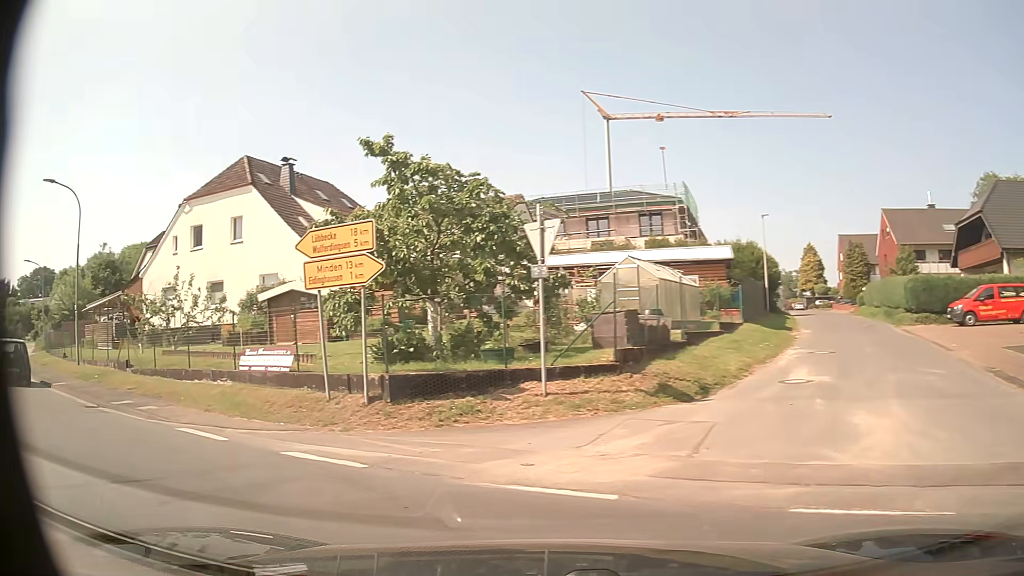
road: tertiary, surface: asphalt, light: Day
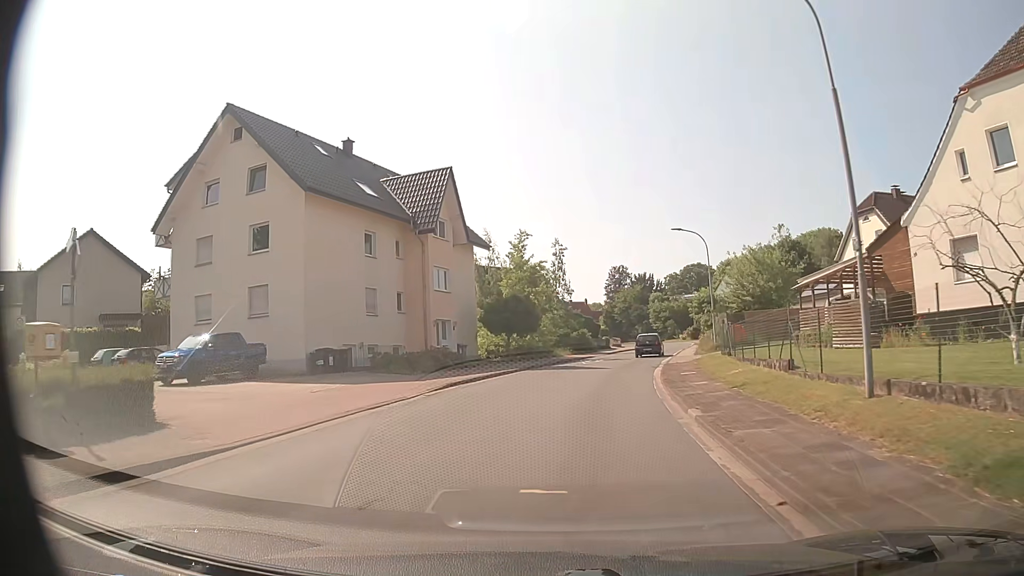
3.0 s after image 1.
(-12.3, +13.9) m; -57°
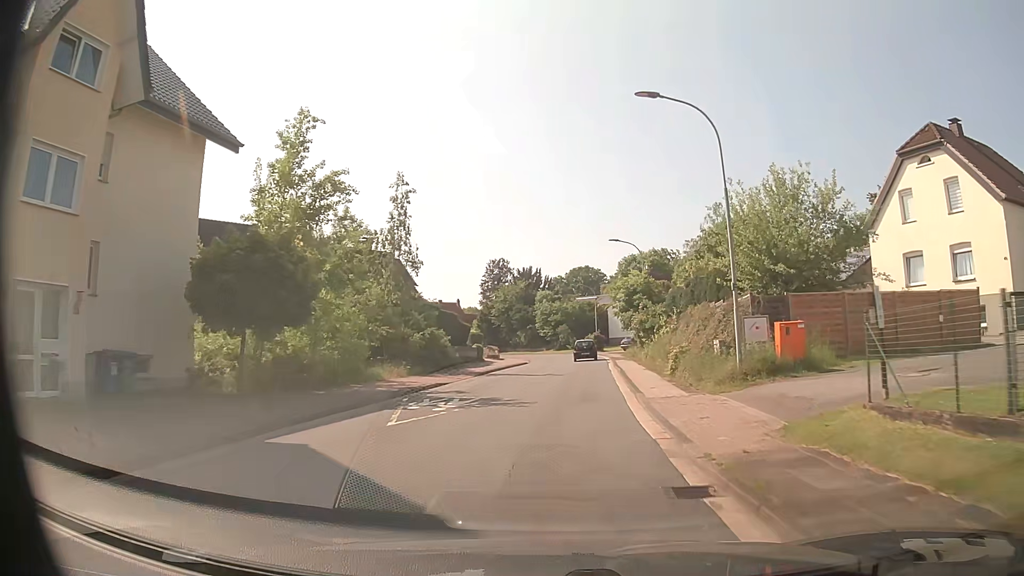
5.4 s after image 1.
(+2.4, +24.9) m; +10°
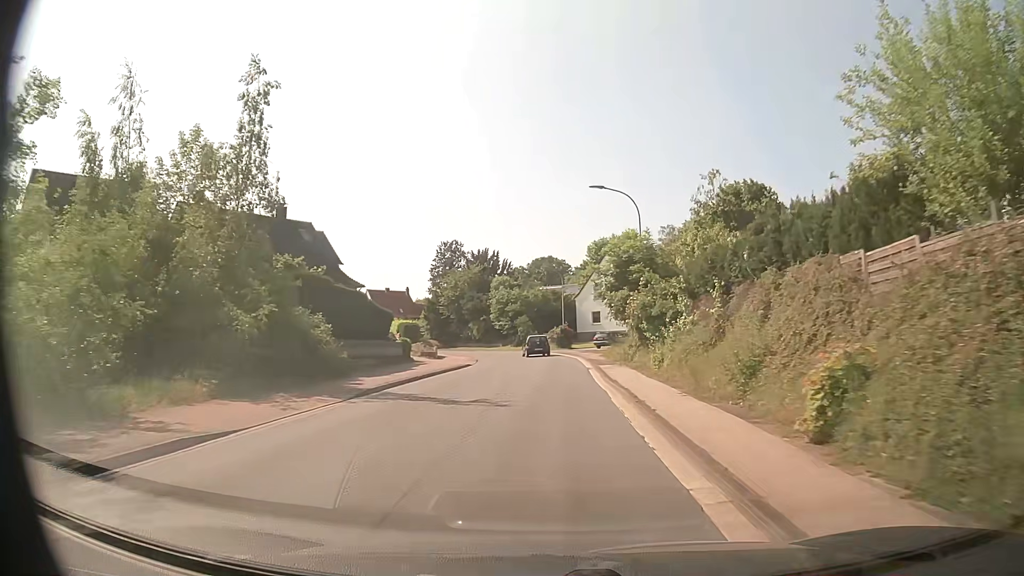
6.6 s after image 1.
(+0.6, +14.5) m; +4°
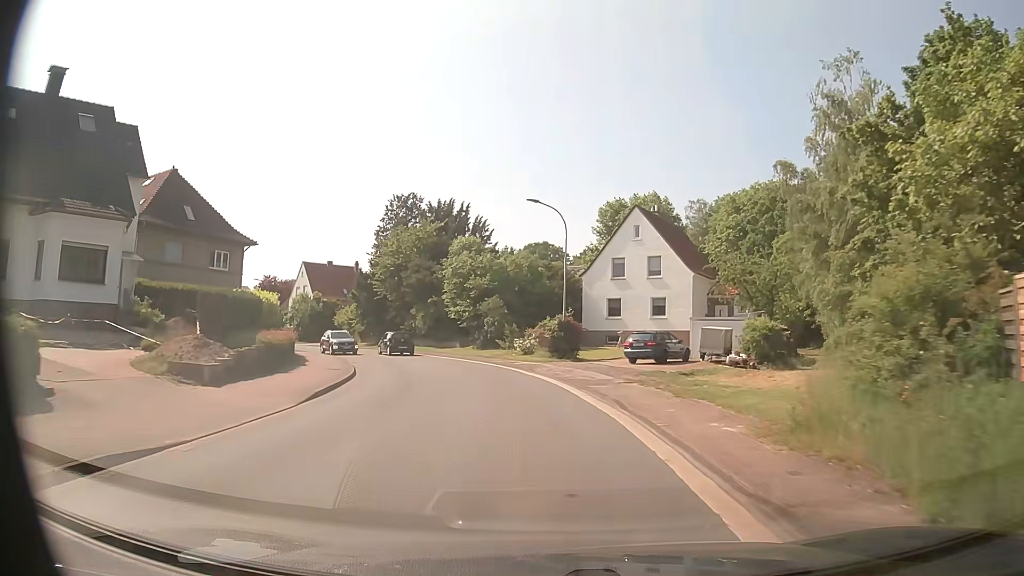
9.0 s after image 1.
(+0.4, +30.0) m; 0°
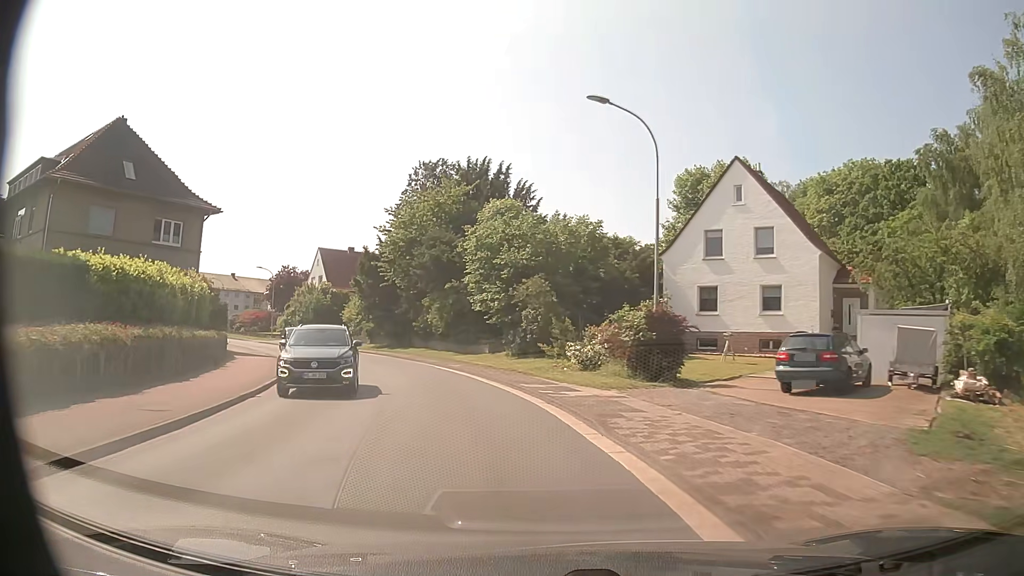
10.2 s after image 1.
(-0.2, +14.5) m; -3°
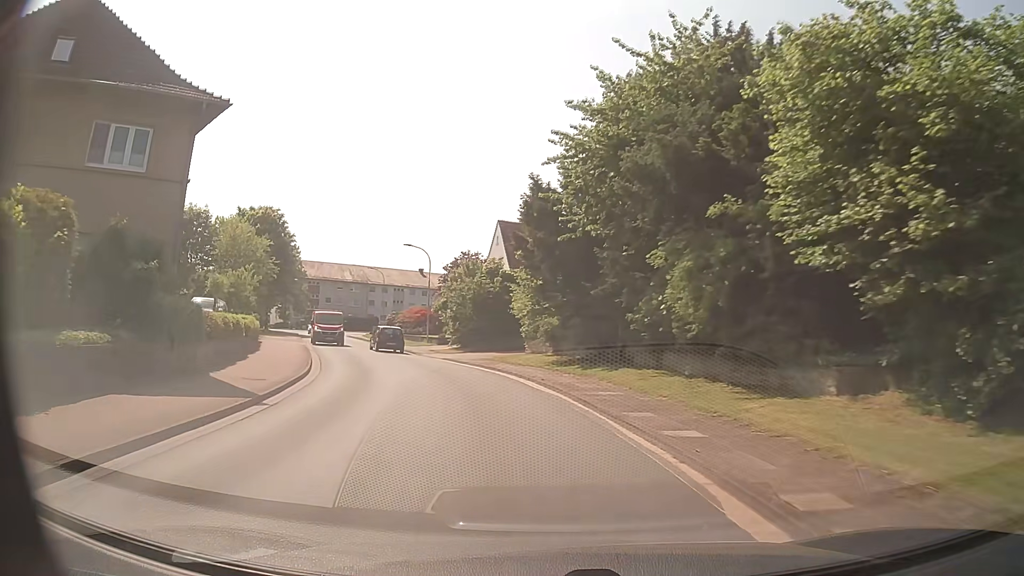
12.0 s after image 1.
(-3.9, +21.2) m; -20°
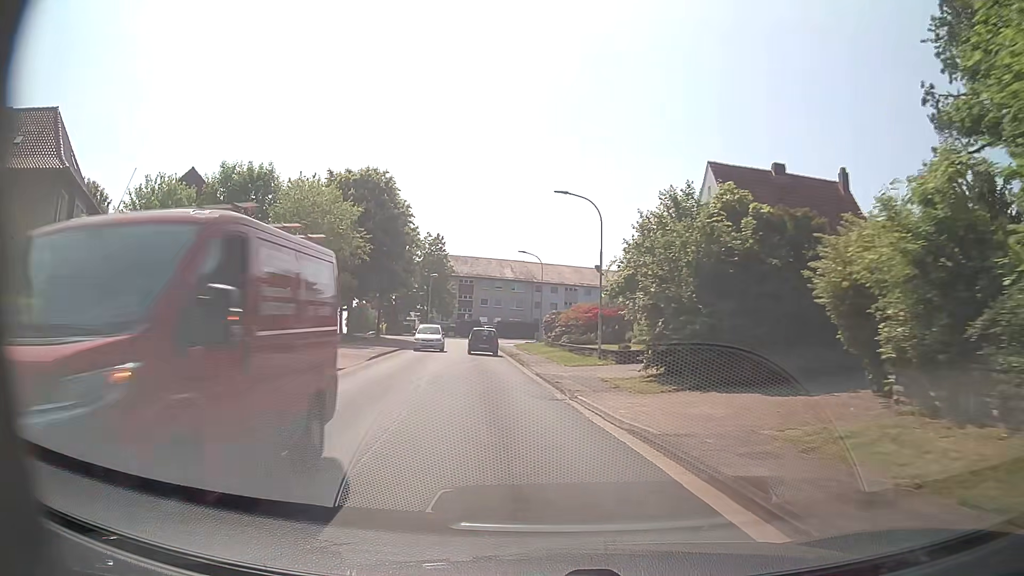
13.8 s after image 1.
(-2.7, +21.5) m; -14°
(0, +10) (-2, +20) (-3, +30) (-4, +40) (-6, +50) (-7, +60) (-7, +70) (-6, +80) (-3, +89) (+3, +97) m
